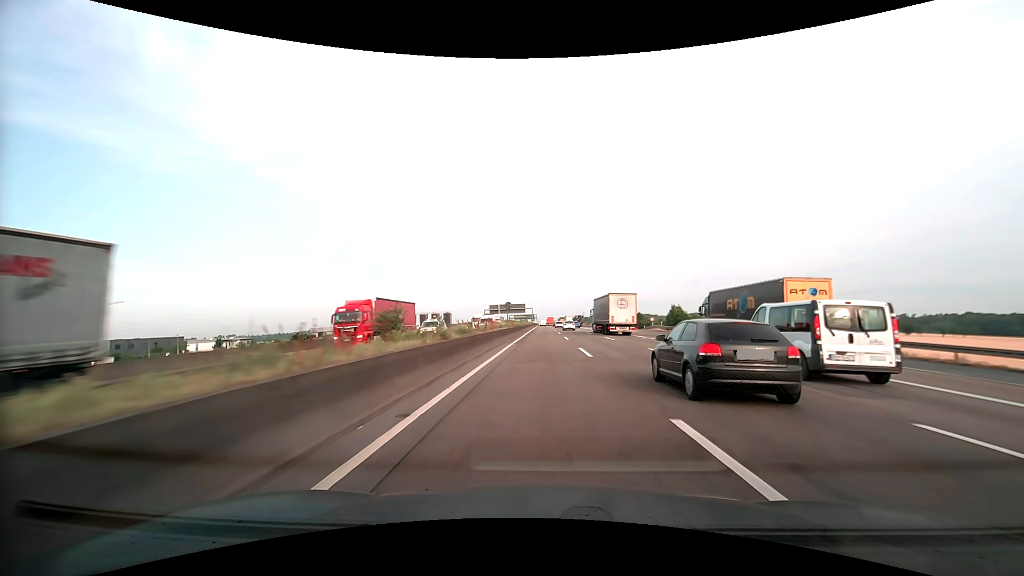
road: motorway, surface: asphalt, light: Day
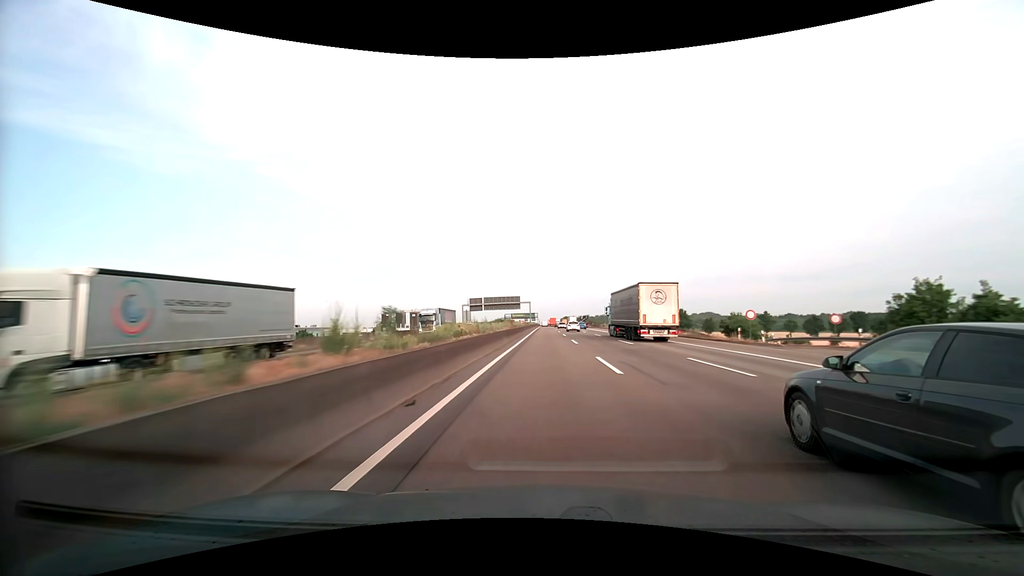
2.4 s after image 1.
(-0.1, +60.0) m; 0°
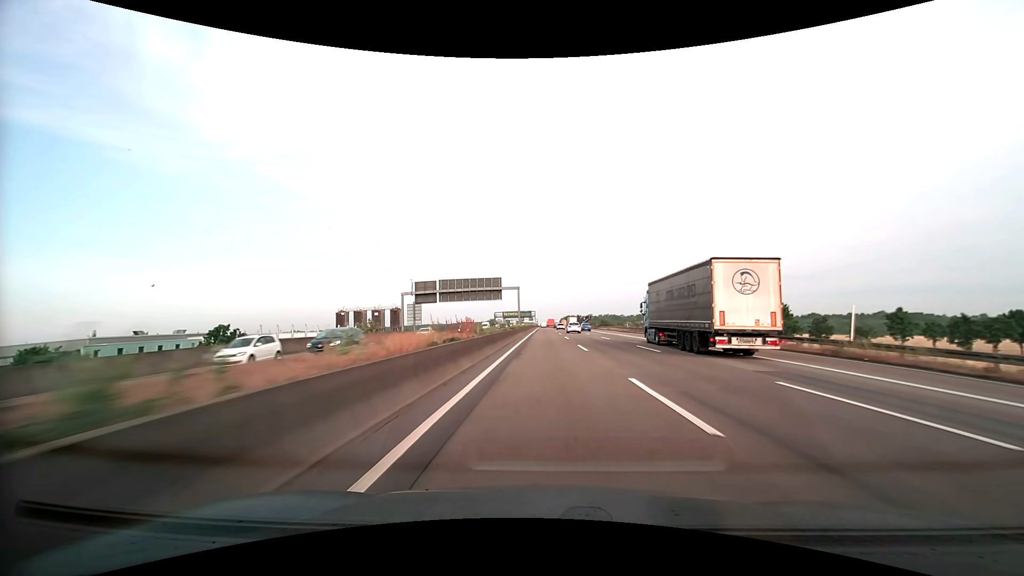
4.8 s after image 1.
(+0.1, +60.9) m; 0°
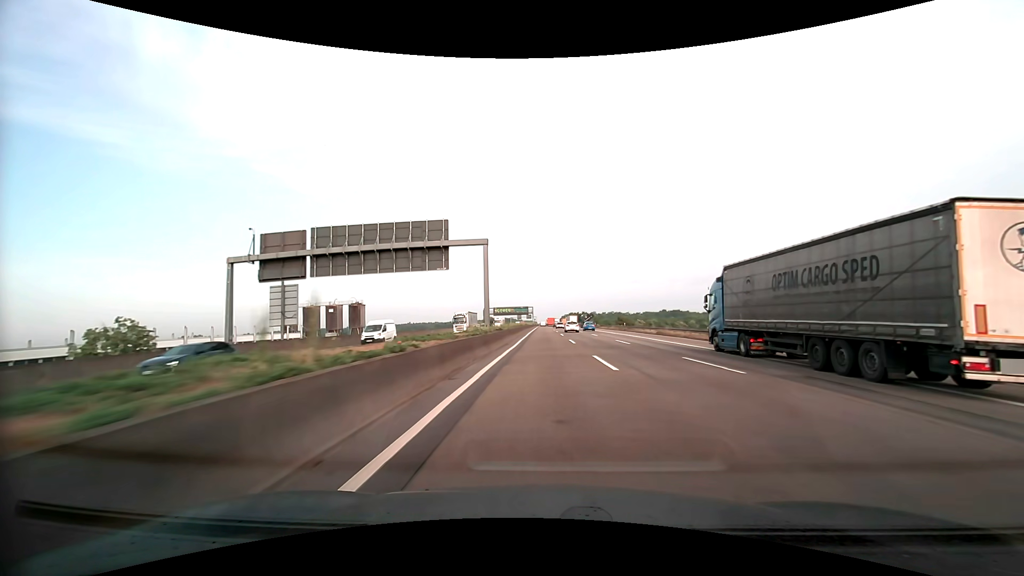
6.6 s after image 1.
(+0.1, +46.2) m; 0°
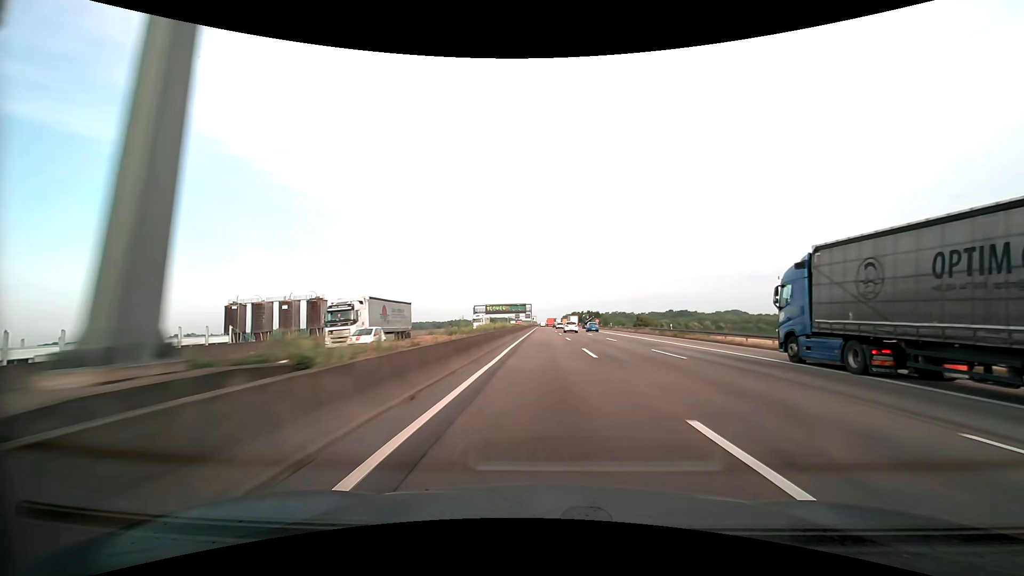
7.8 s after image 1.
(0.0, +31.1) m; 0°
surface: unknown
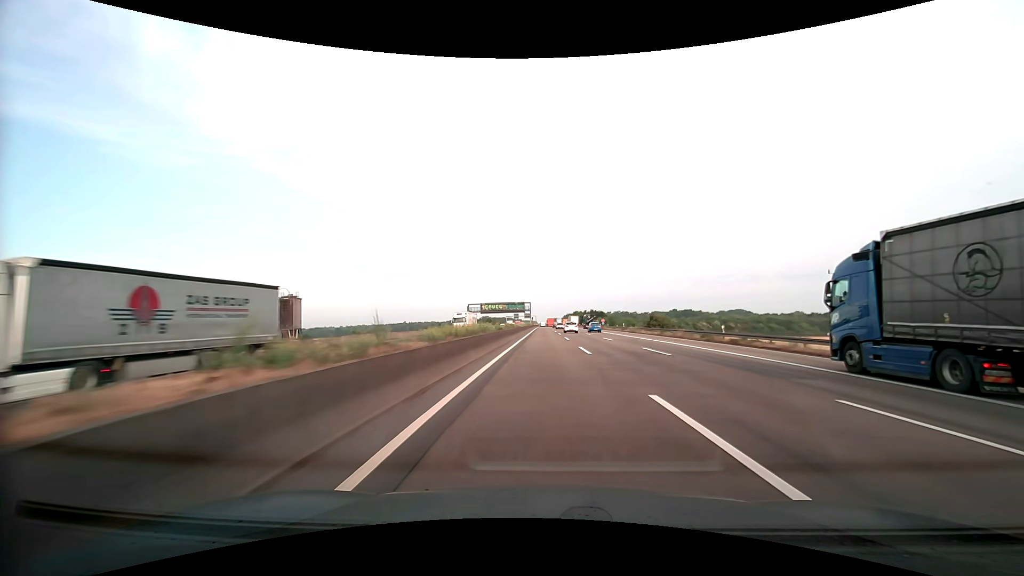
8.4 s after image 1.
(0.0, +15.6) m; 0°
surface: asphalt
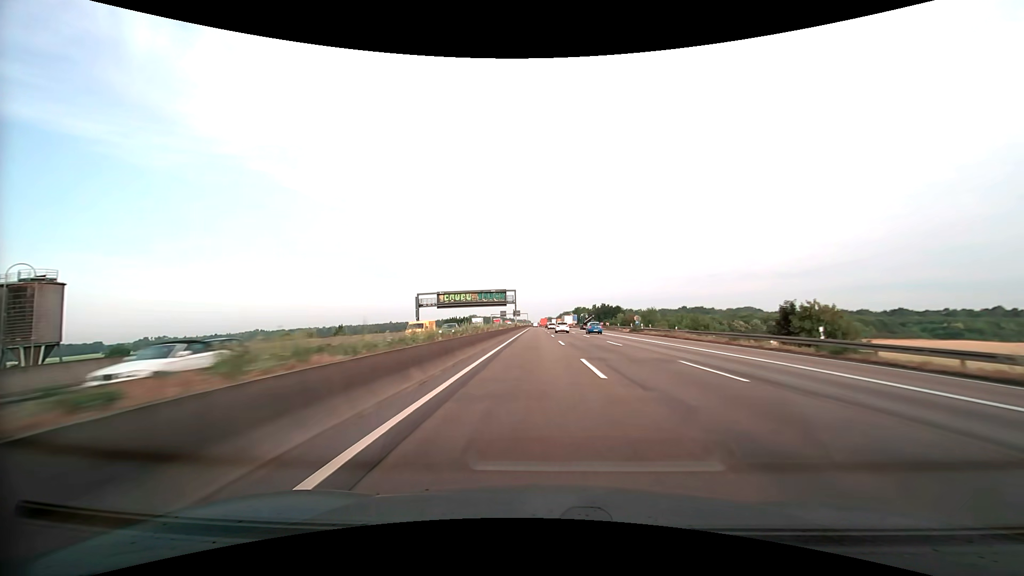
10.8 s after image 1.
(+0.4, +63.1) m; +1°
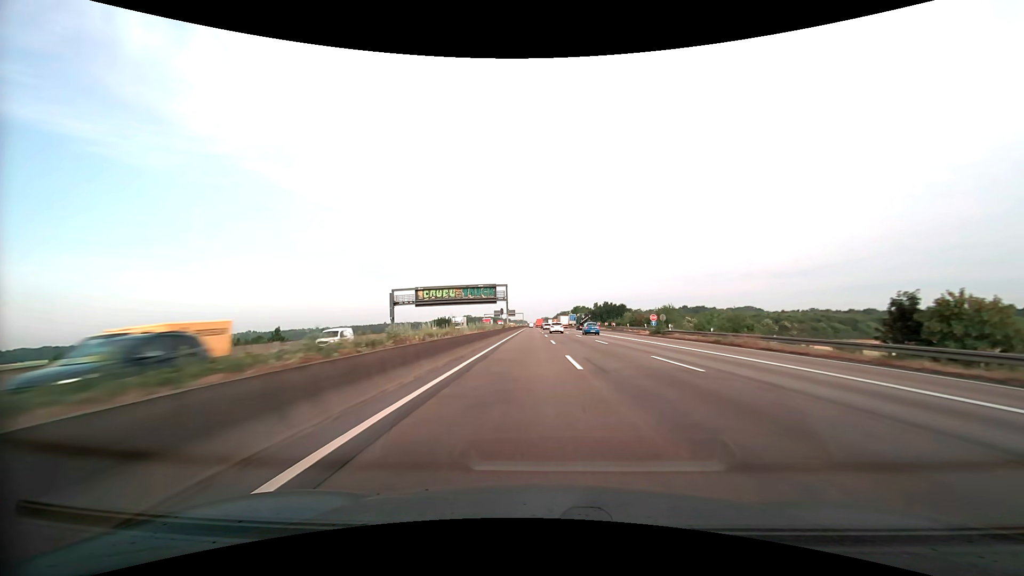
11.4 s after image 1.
(0.0, +15.9) m; 0°
(0, +10) (0, +20) (0, +30) (0, +40) (0, +50) (0, +60) (0, +70) (0, +80) (0, +90) (0, +100) m
